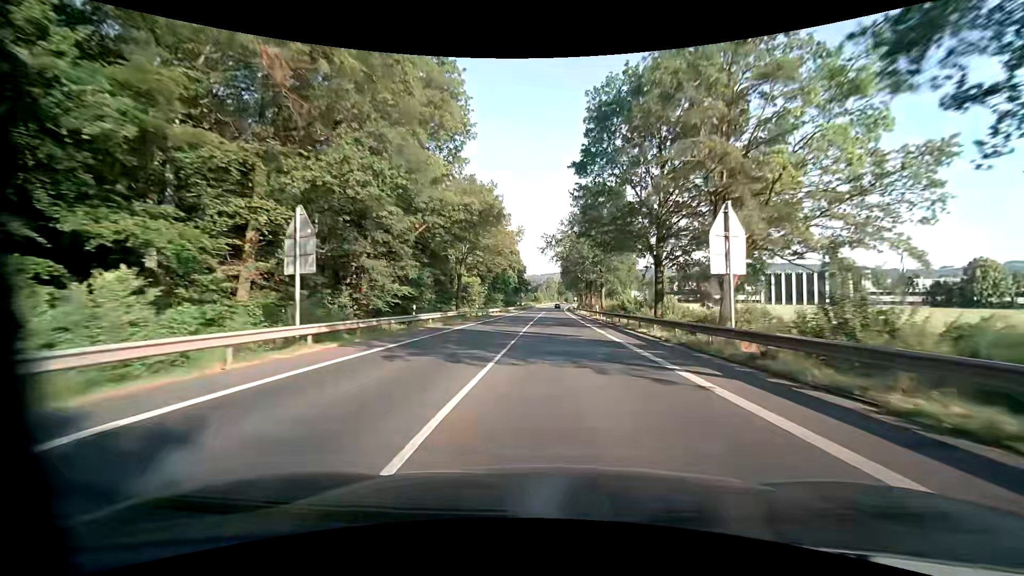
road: primary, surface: asphalt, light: Day
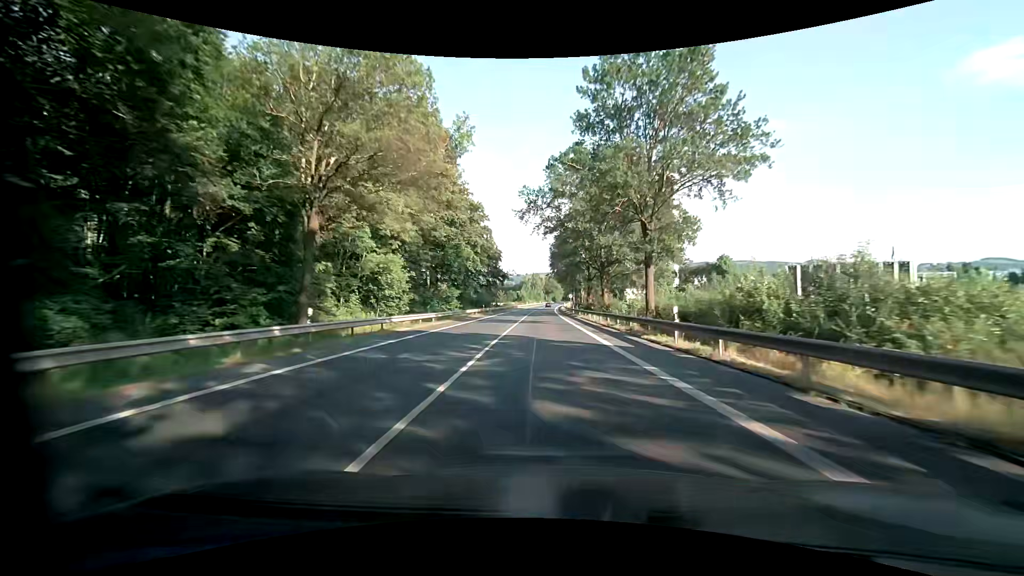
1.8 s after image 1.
(+0.6, +34.6) m; +2°
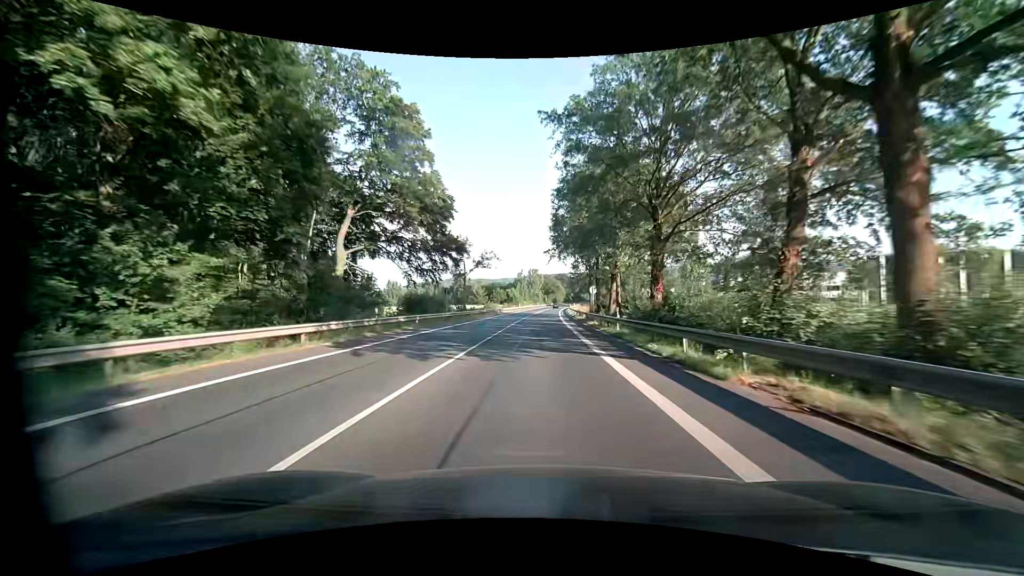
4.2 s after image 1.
(-0.3, +43.3) m; 0°
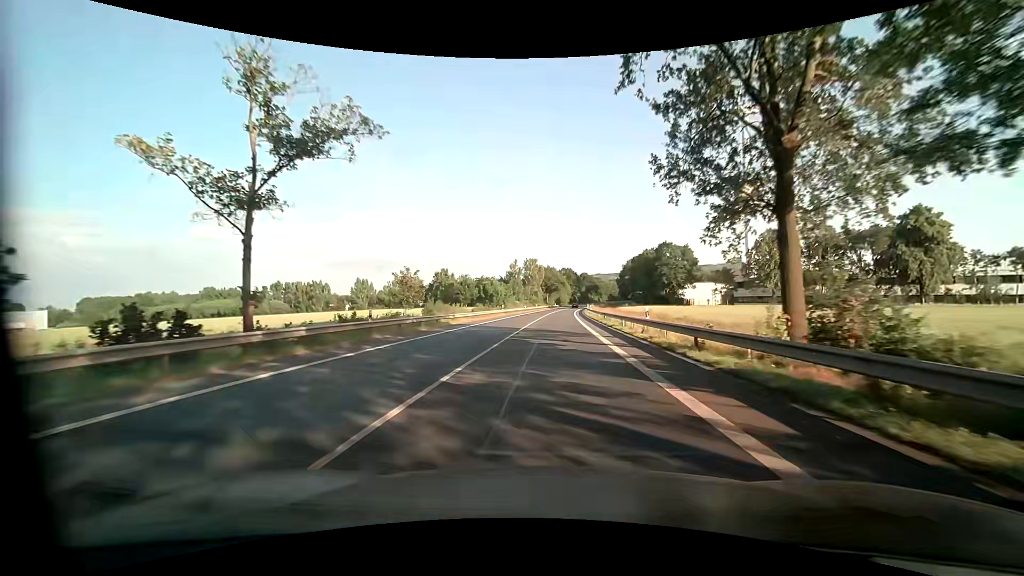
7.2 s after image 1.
(-0.2, +51.2) m; 0°
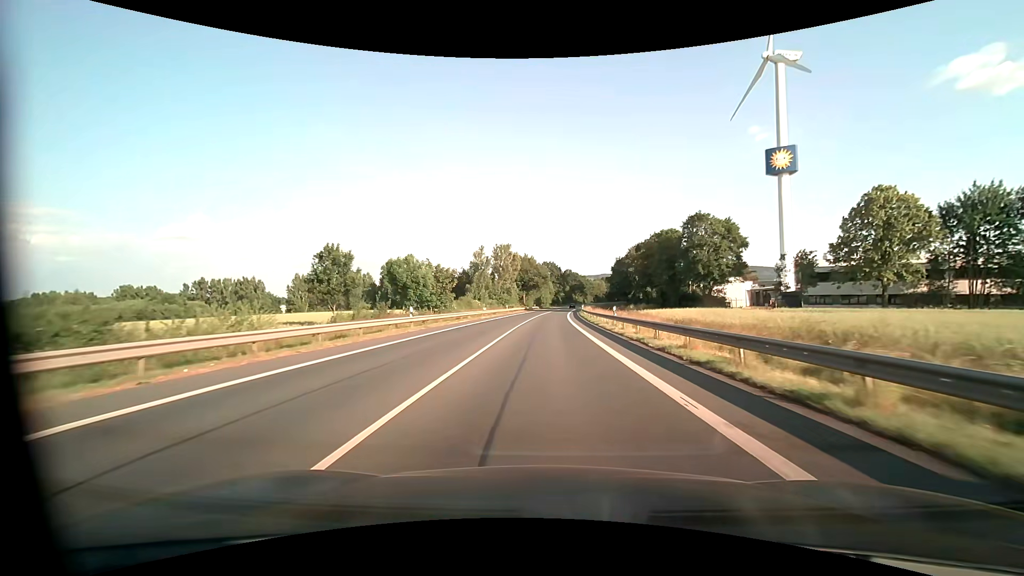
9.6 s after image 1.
(+0.8, +40.4) m; +2°
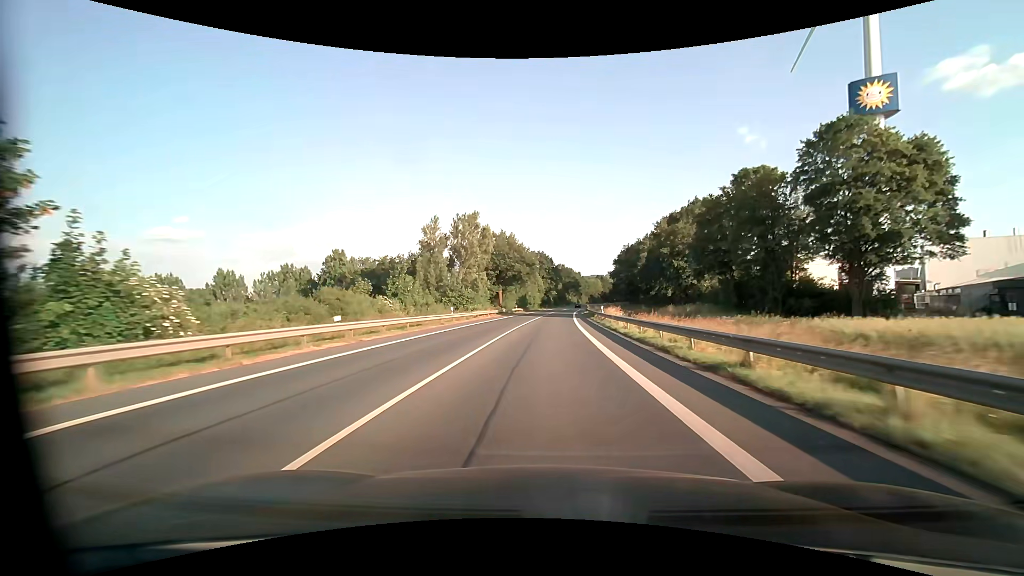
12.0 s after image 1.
(+0.5, +41.2) m; +1°
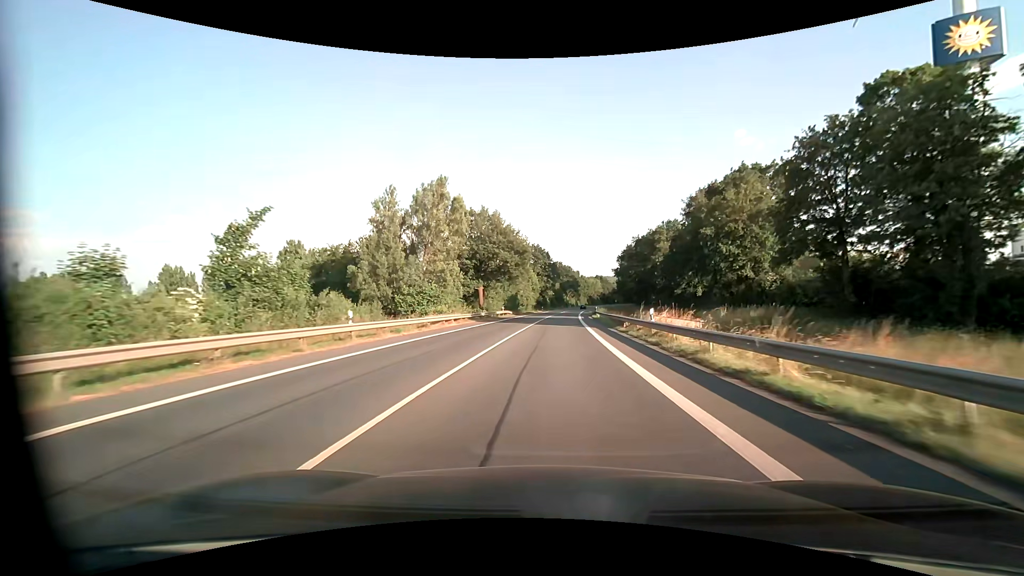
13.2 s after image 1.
(+0.1, +20.9) m; 0°
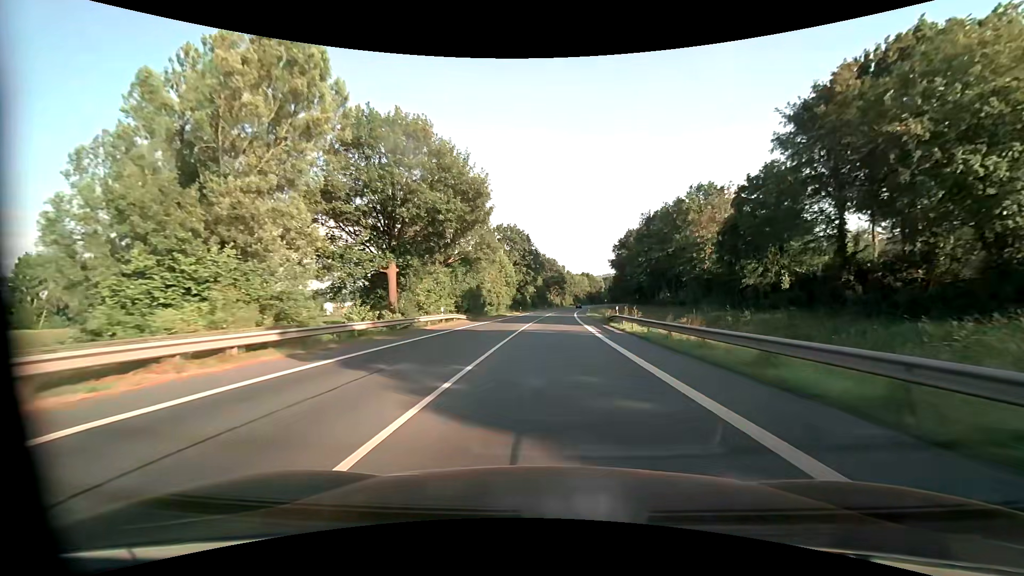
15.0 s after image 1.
(+0.4, +31.4) m; +2°
(0, +10) (0, +20) (+1, +30) (+1, +40) (+2, +50) (+2, +60) (+3, +70) (+3, +80) (+4, +90) (+5, +100) m
